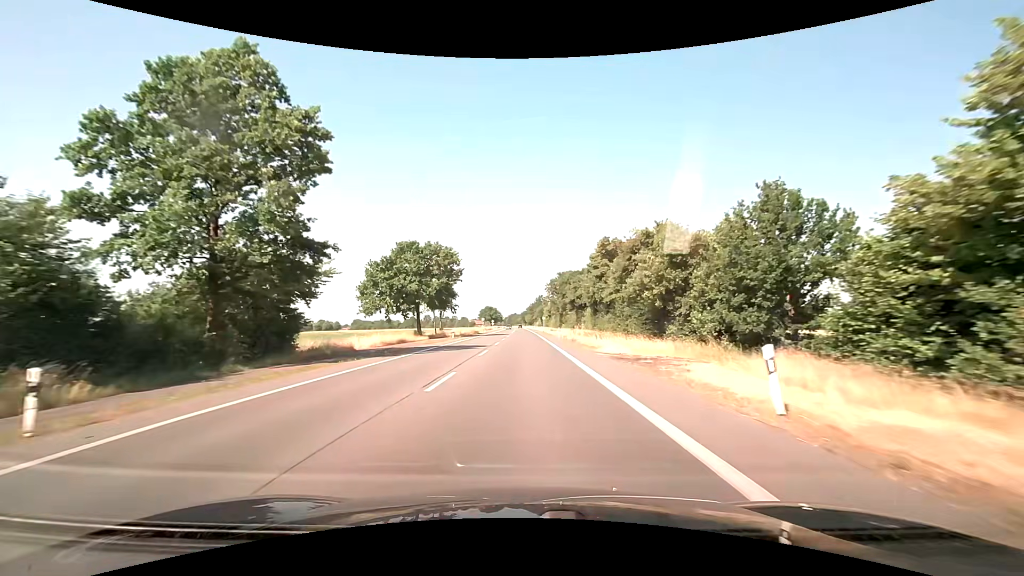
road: primary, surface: asphalt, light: Day
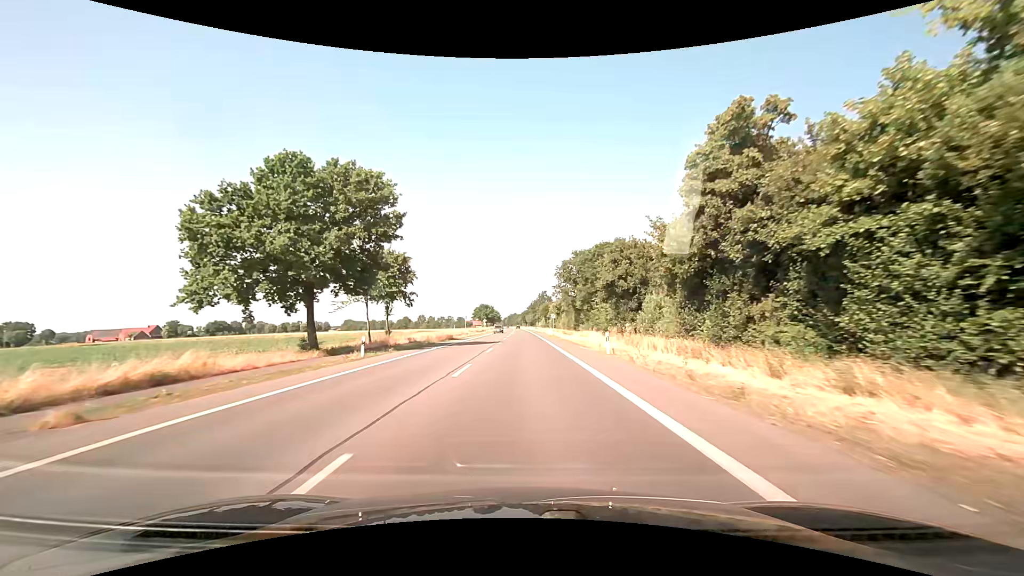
(0.0, +32.9) m; 0°
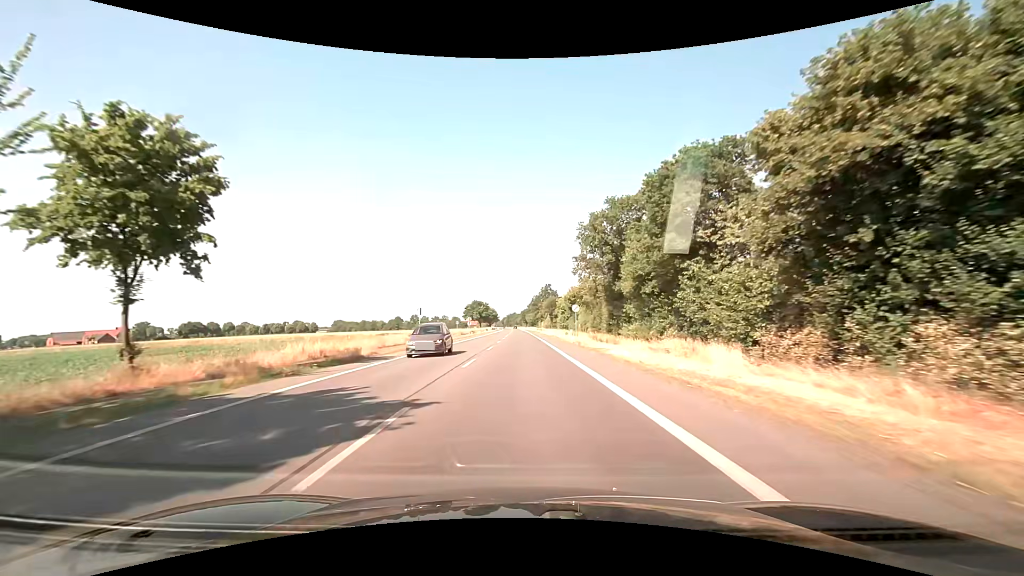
(+0.2, +32.9) m; 0°
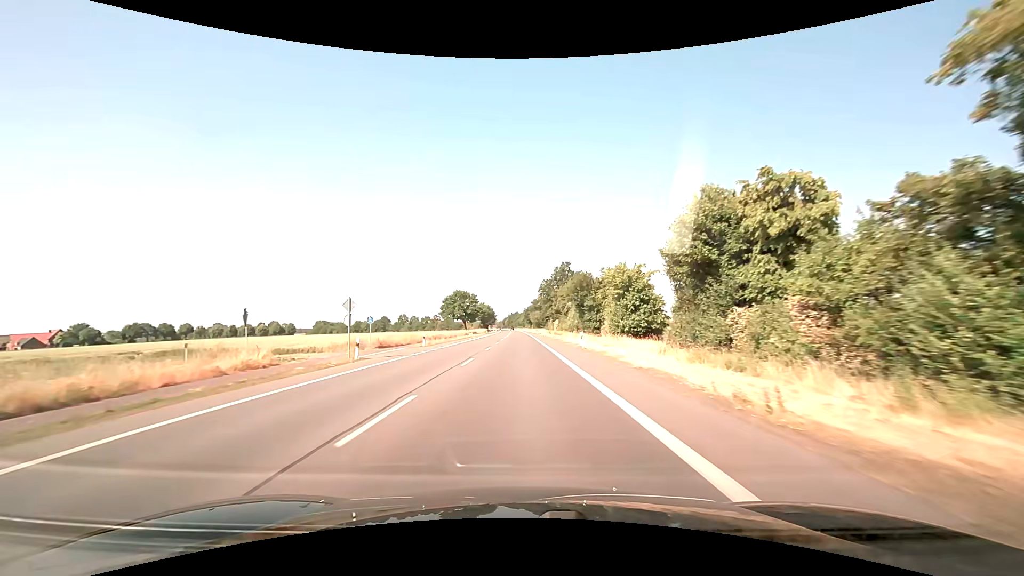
(-0.4, +58.7) m; -1°
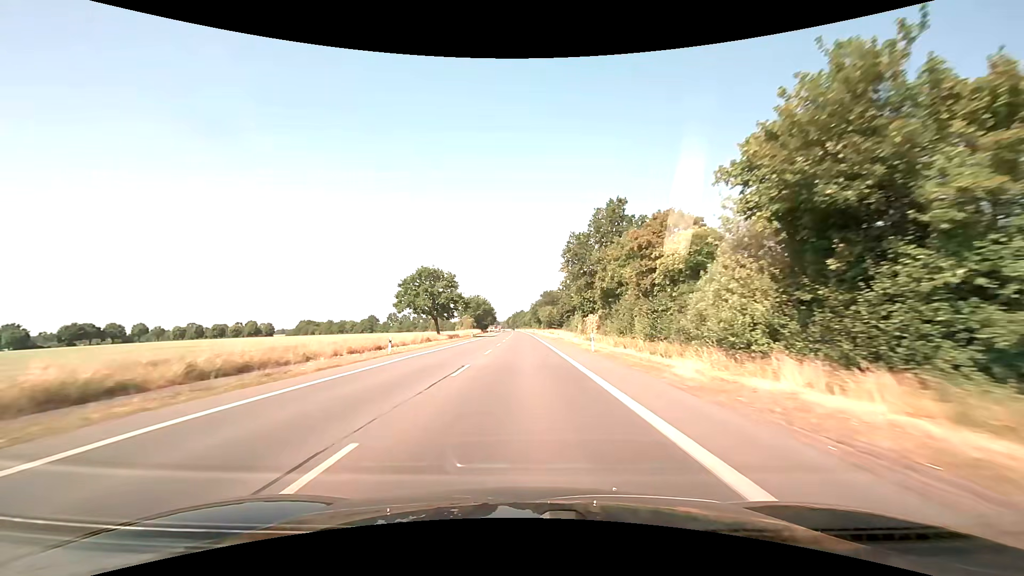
(-0.2, +52.1) m; 0°
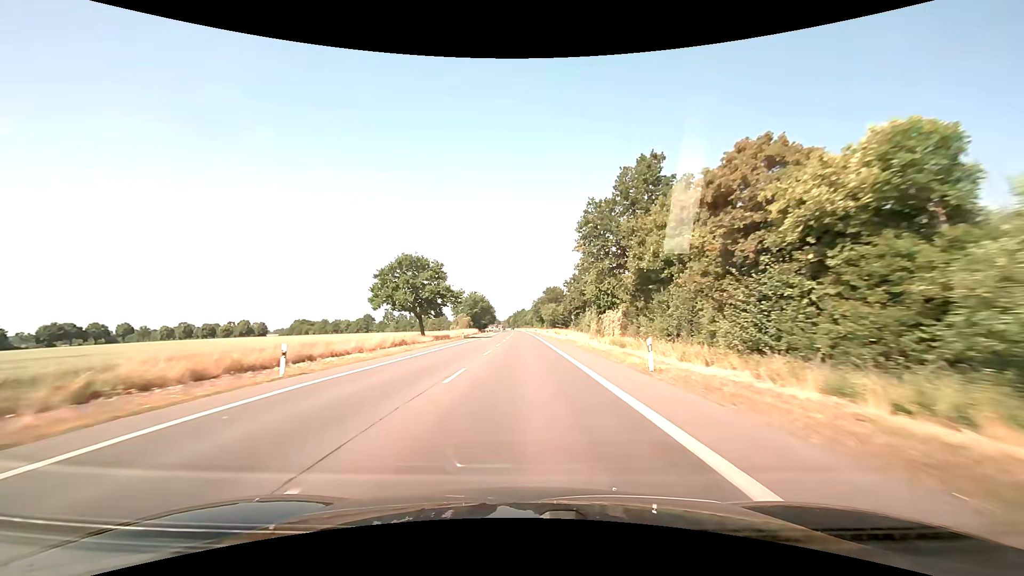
(0.0, +13.7) m; 0°
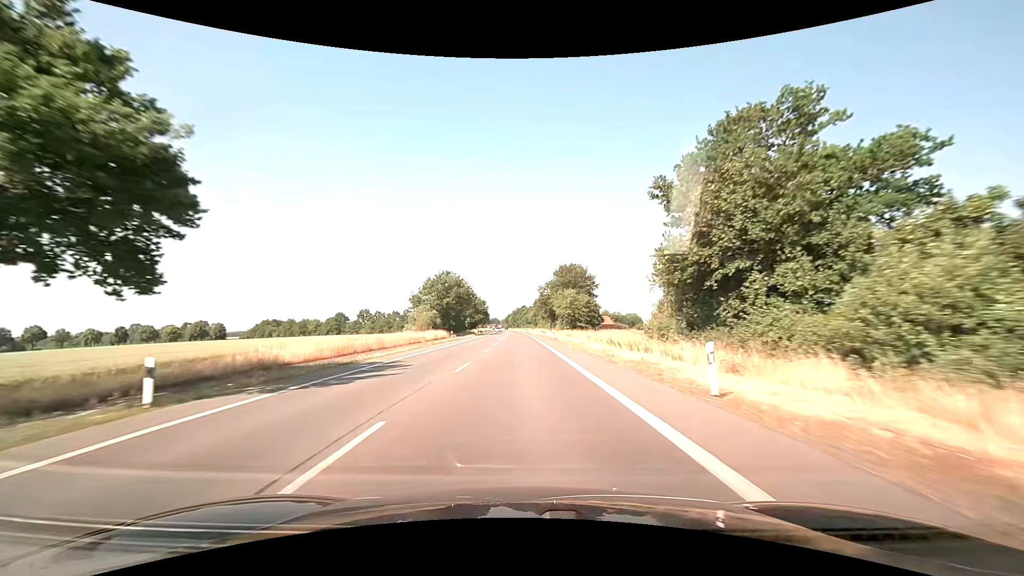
(-0.1, +57.3) m; 0°
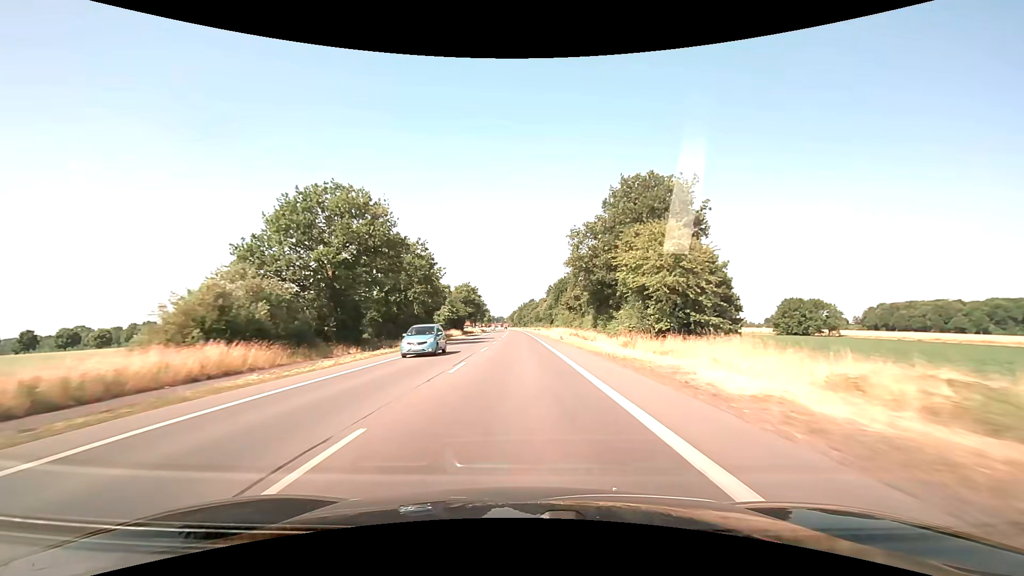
(-0.4, +60.5) m; -1°
(0, +10) (0, +20) (0, +30) (0, +40) (0, +50) (0, +60) (-1, +70) (-1, +80) (-1, +90) (-1, +100) m
